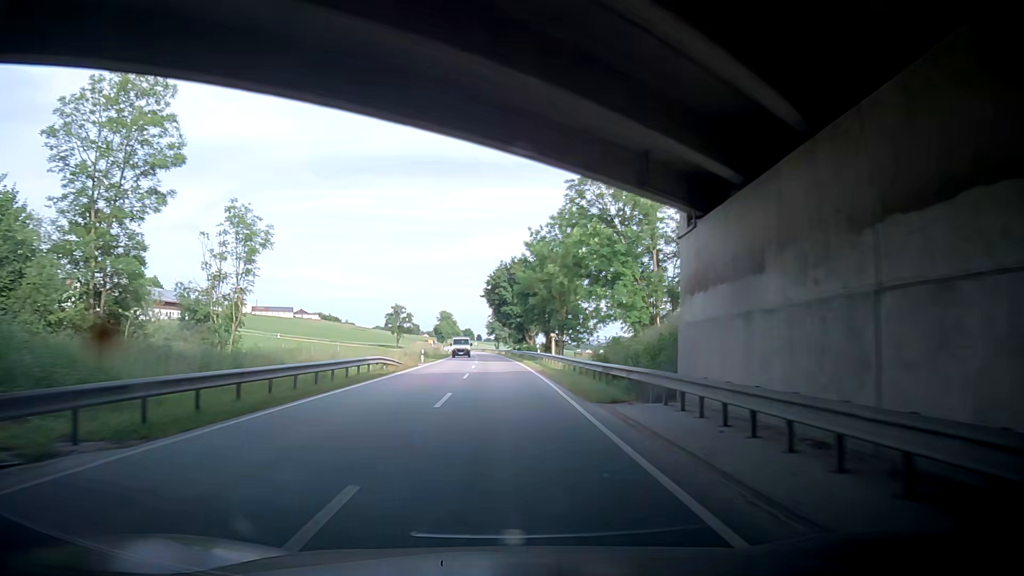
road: secondary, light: Day
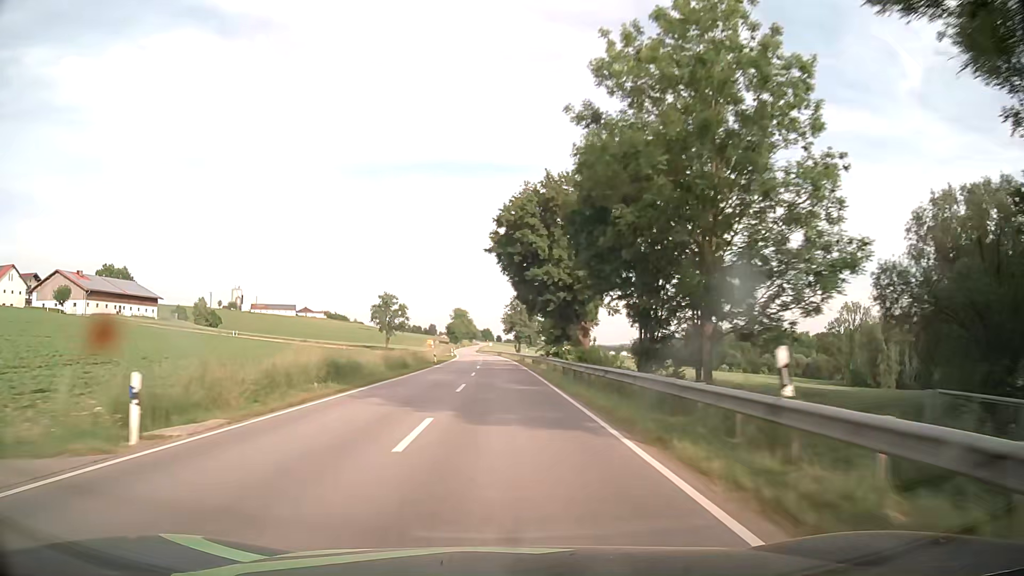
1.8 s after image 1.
(-0.8, +41.8) m; -2°
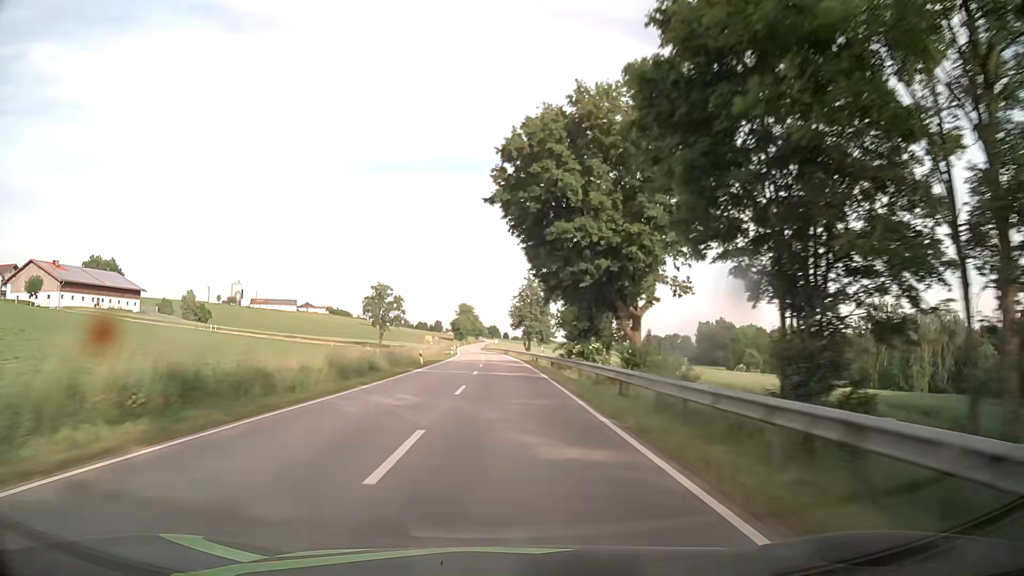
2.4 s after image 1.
(-0.1, +14.2) m; 0°
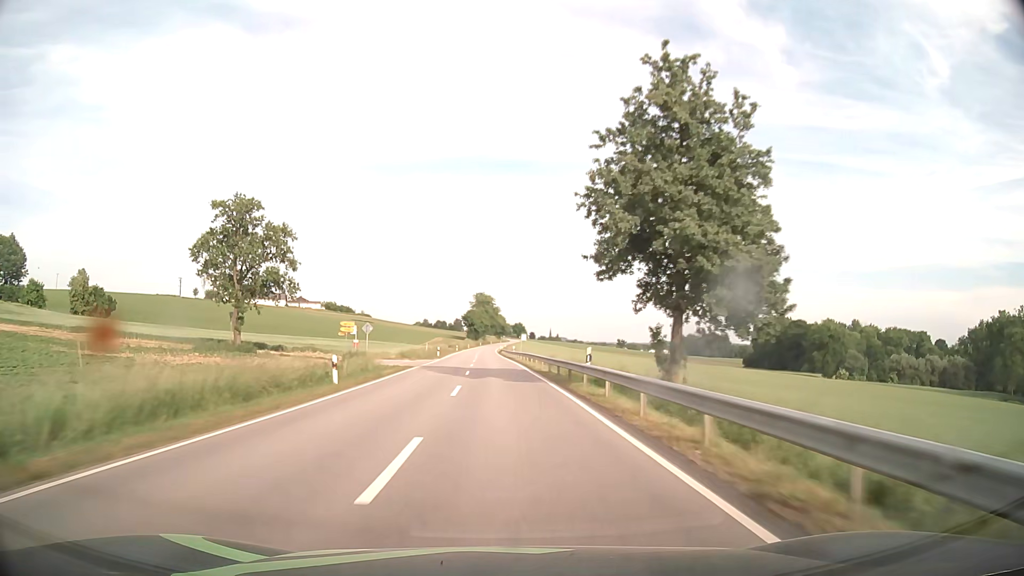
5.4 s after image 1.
(-1.2, +73.0) m; -2°
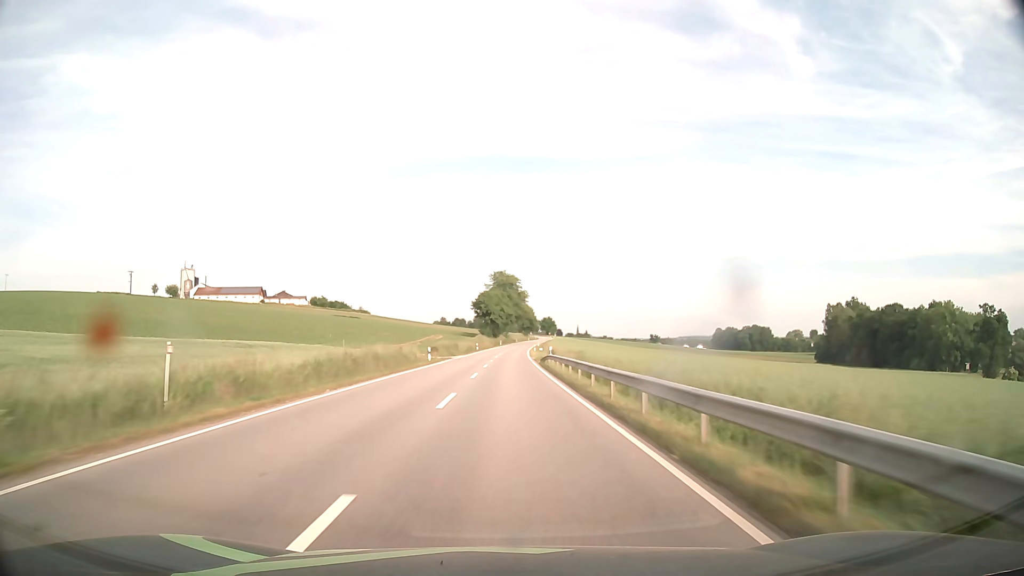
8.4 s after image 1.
(-2.0, +76.3) m; -2°
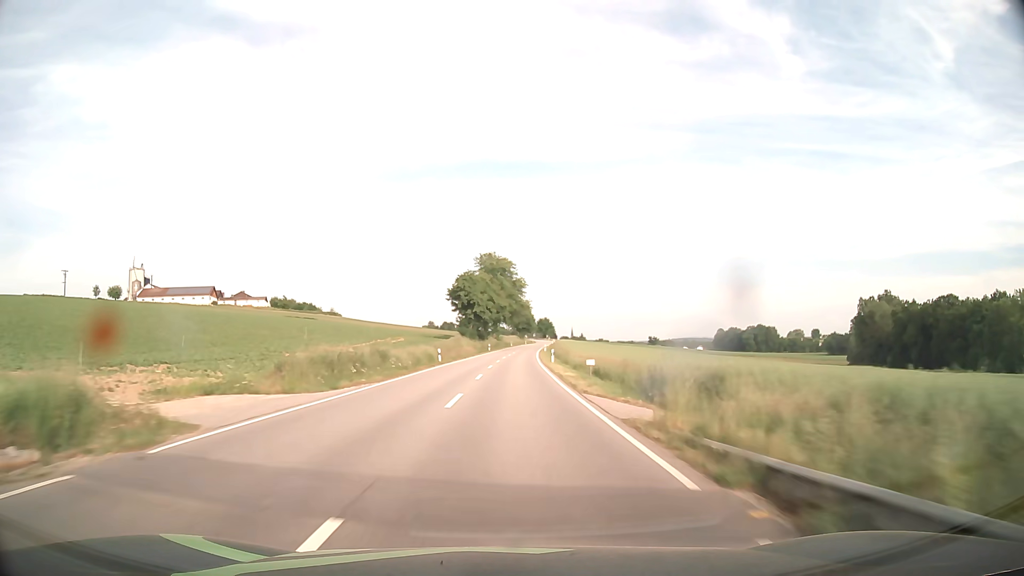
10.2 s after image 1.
(0.0, +47.2) m; 0°
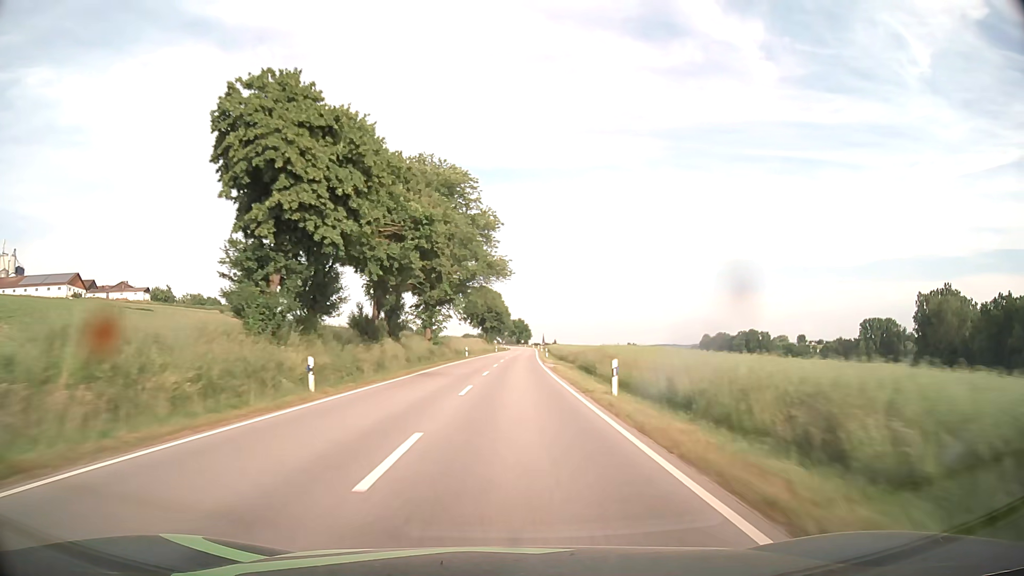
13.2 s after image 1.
(+2.0, +80.6) m; +3°
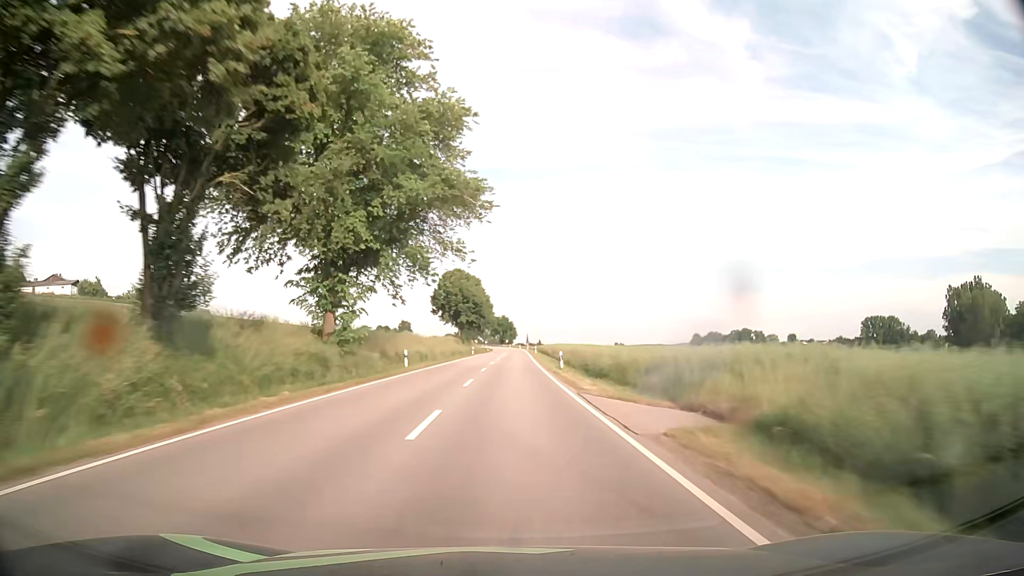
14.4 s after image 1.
(+0.4, +32.8) m; +1°
(0, +10) (0, +20) (0, +30) (0, +40) (+1, +50) (+1, +60) (+1, +70) (+1, +80) (+2, +90) (+2, +100) m
